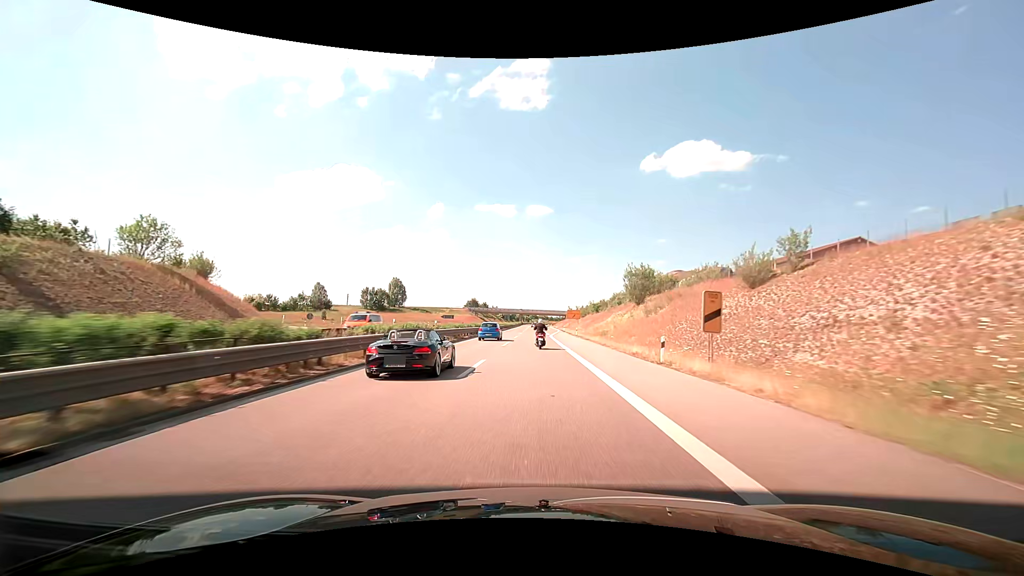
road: trunk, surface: asphalt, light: Day
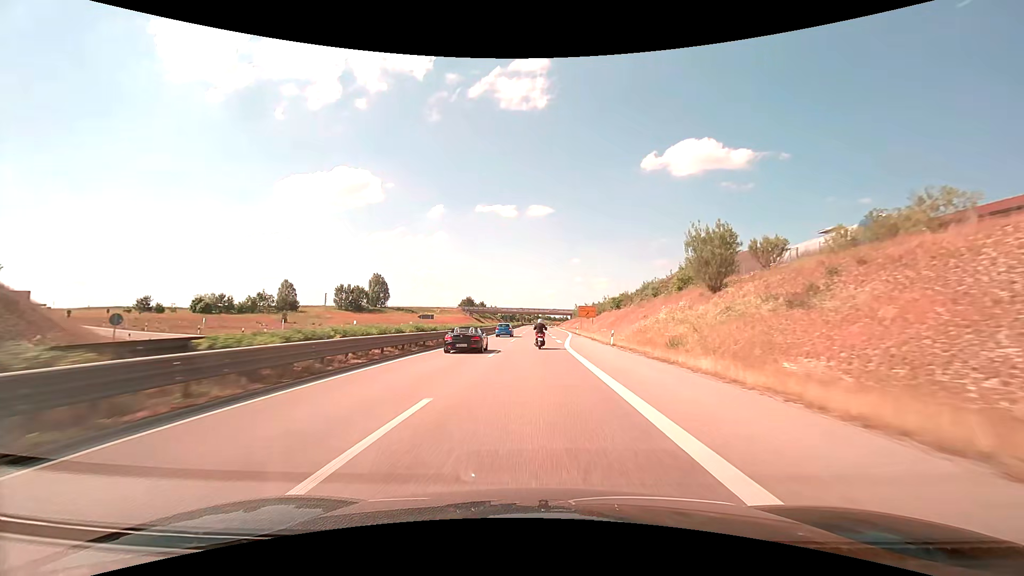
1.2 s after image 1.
(-0.1, +27.6) m; 0°
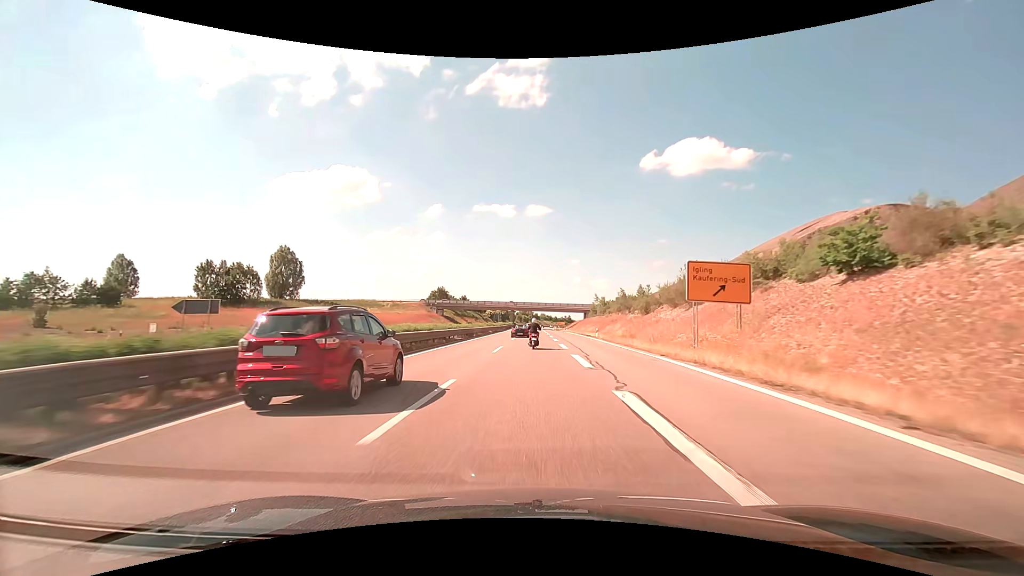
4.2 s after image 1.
(+0.1, +68.6) m; 0°
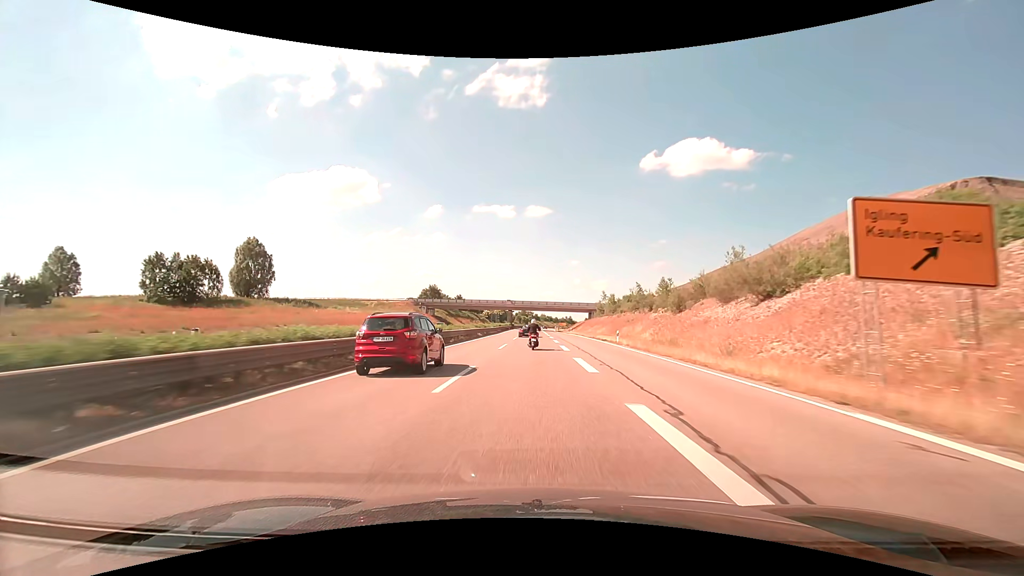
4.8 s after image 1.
(0.0, +13.6) m; 0°
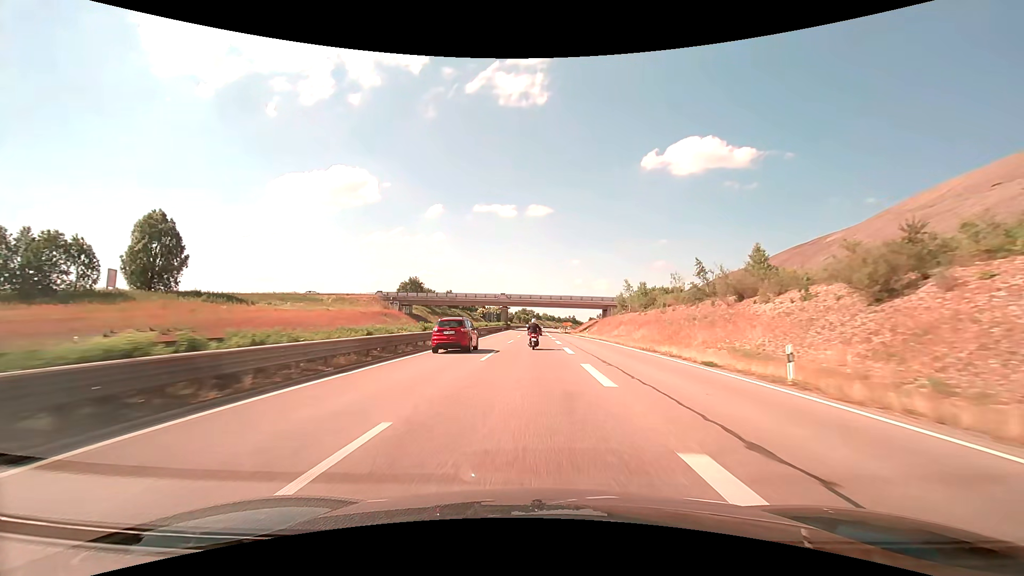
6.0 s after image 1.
(+0.1, +27.2) m; 0°
(0, +10) (0, +20) (0, +30) (0, +40) (0, +50) (0, +60) (0, +70) (0, +80) (0, +90) (0, +100) m
